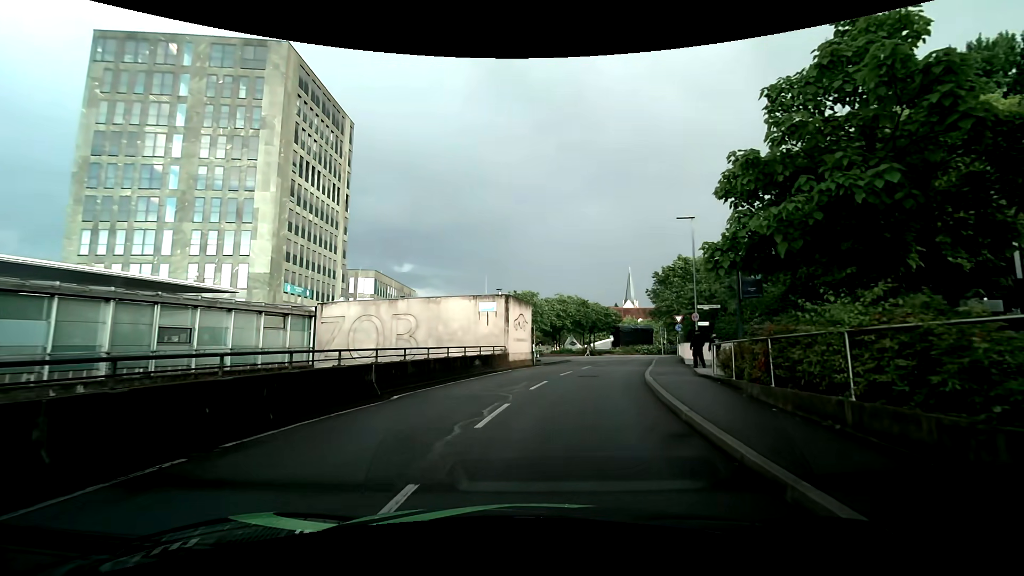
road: residential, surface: asphalt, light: Day
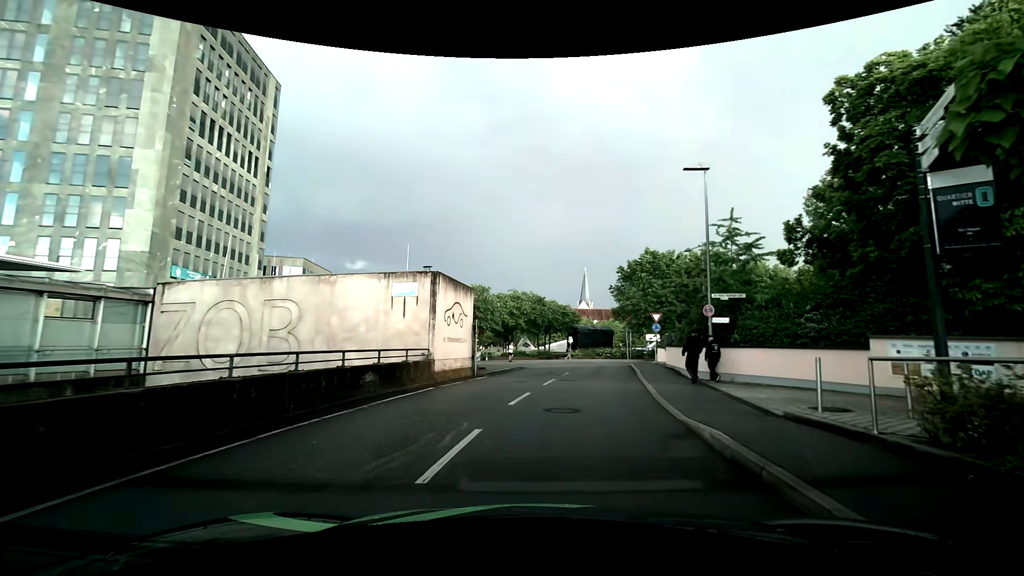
(+0.6, +9.0) m; +6°
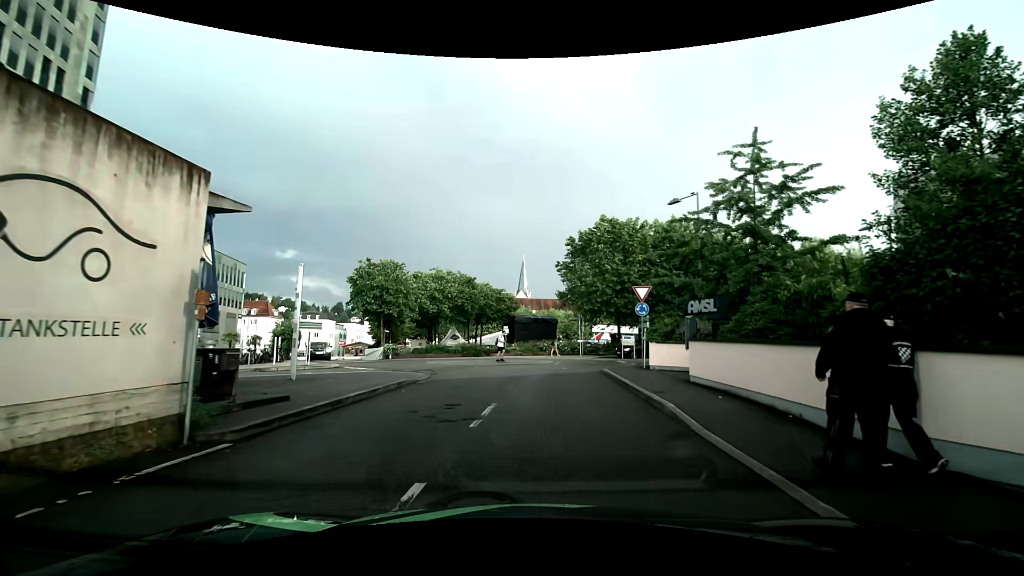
(+1.4, +14.8) m; +8°
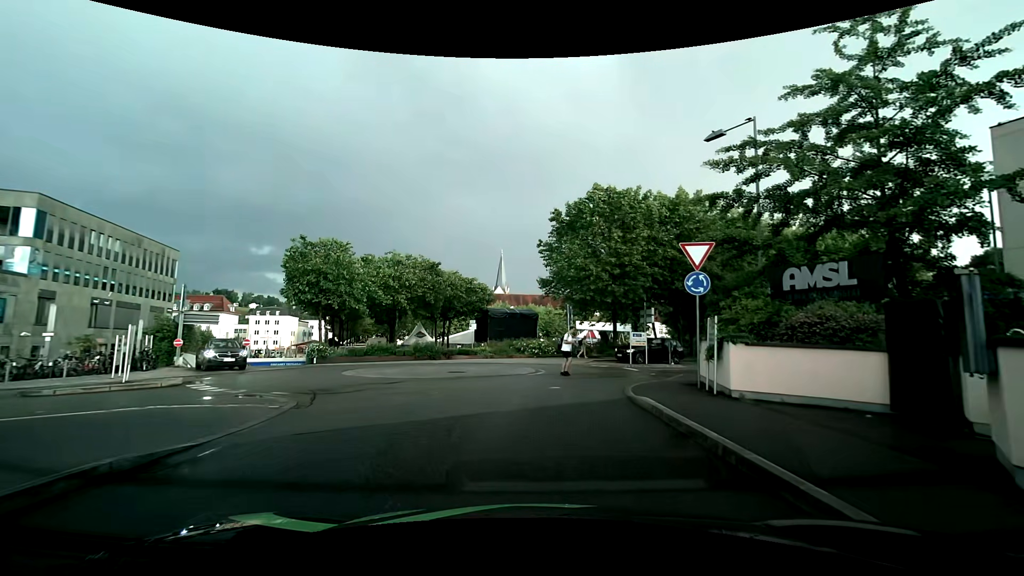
(+0.2, +10.2) m; +1°
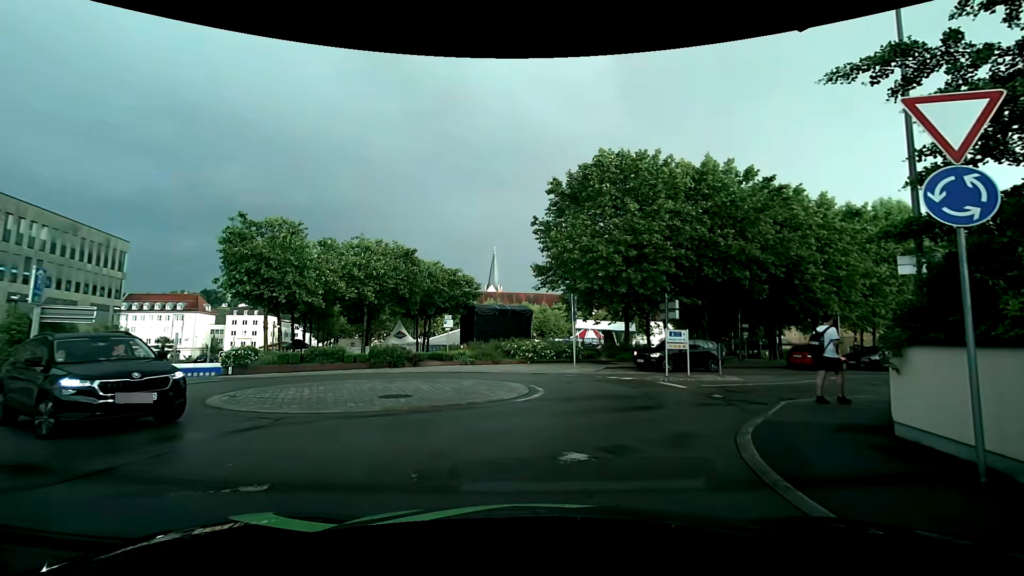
(+0.2, +7.6) m; +2°
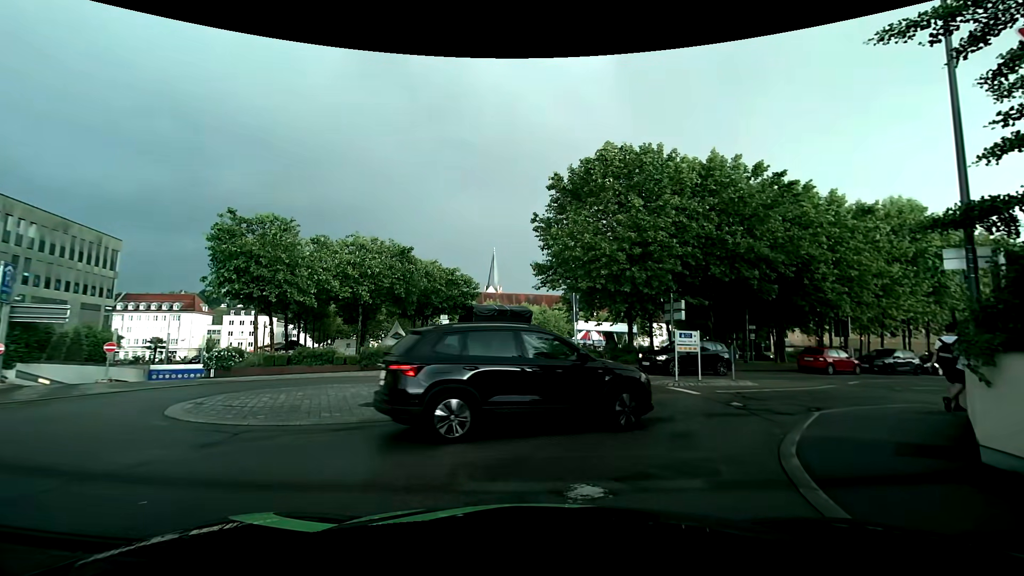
(0.0, +1.2) m; 0°
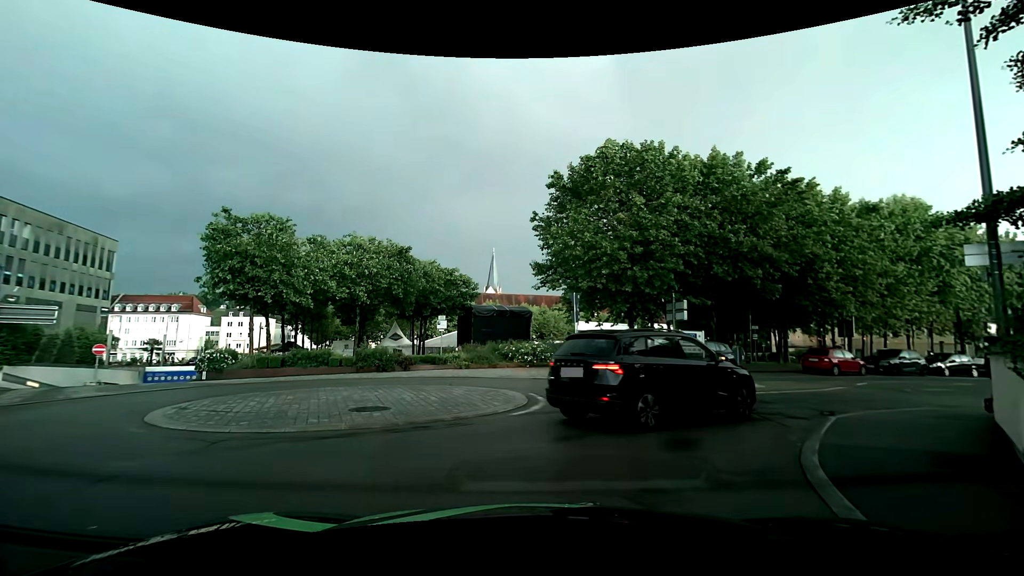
(0.0, +0.5) m; 0°
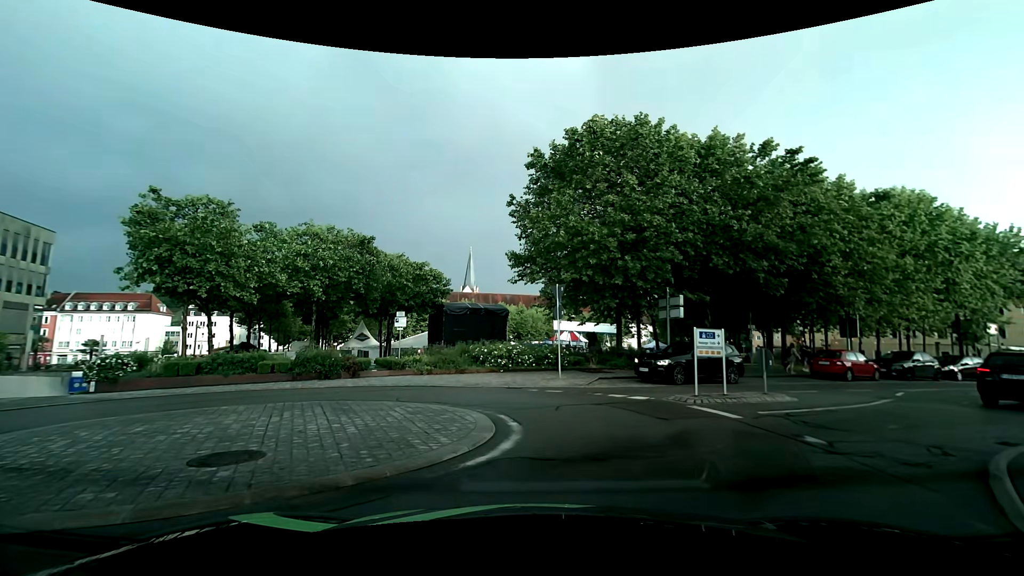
(0.0, +3.9) m; +3°
